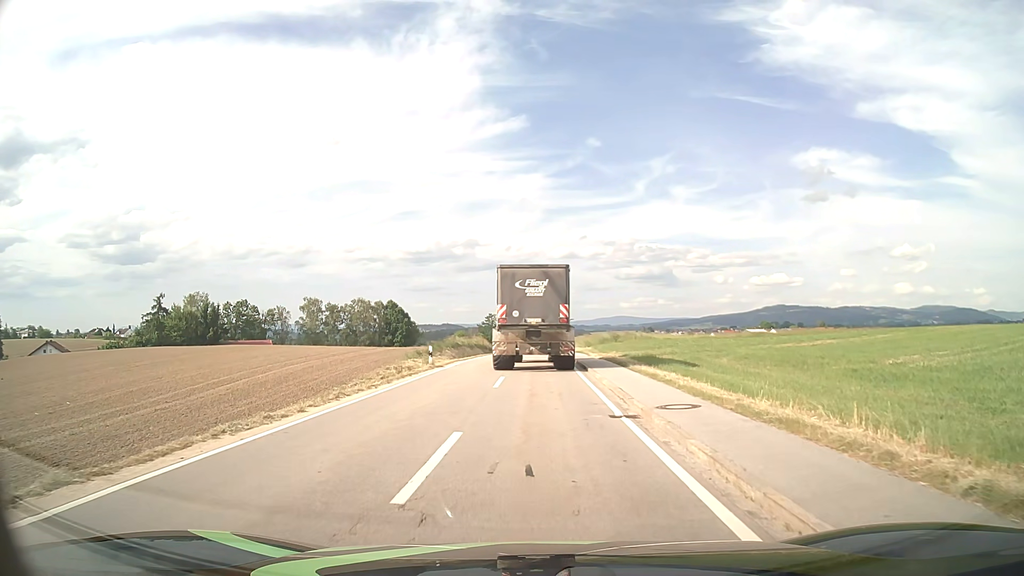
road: tertiary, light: Day
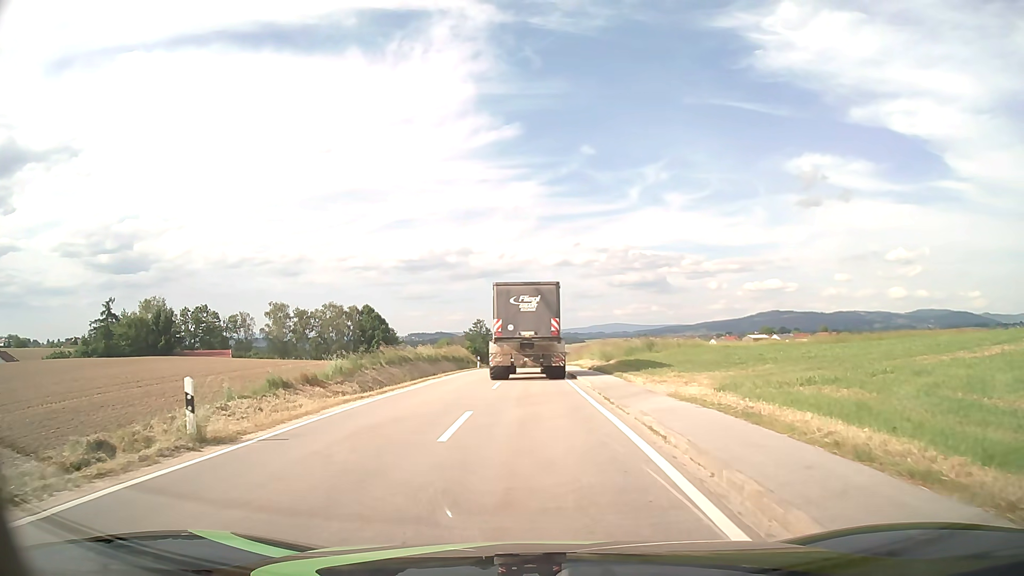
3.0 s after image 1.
(0.0, +20.4) m; 0°
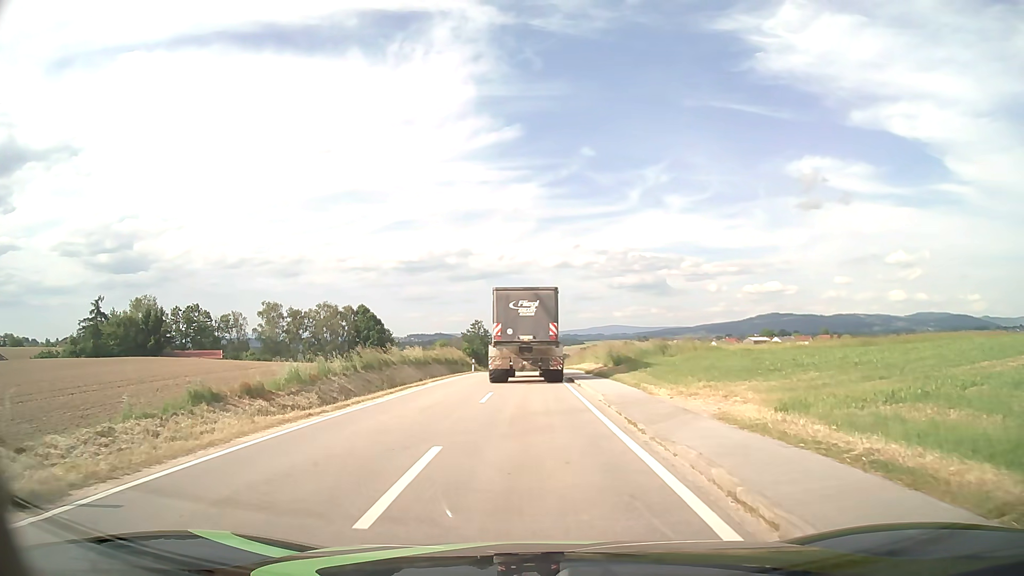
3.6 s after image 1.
(0.0, +4.2) m; 0°
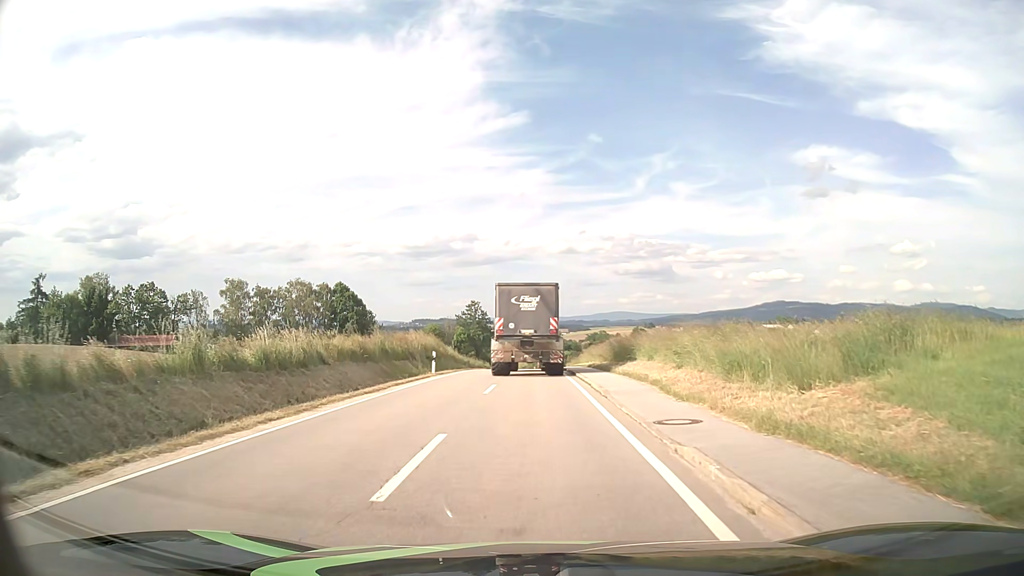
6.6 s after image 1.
(-0.1, +23.1) m; -1°
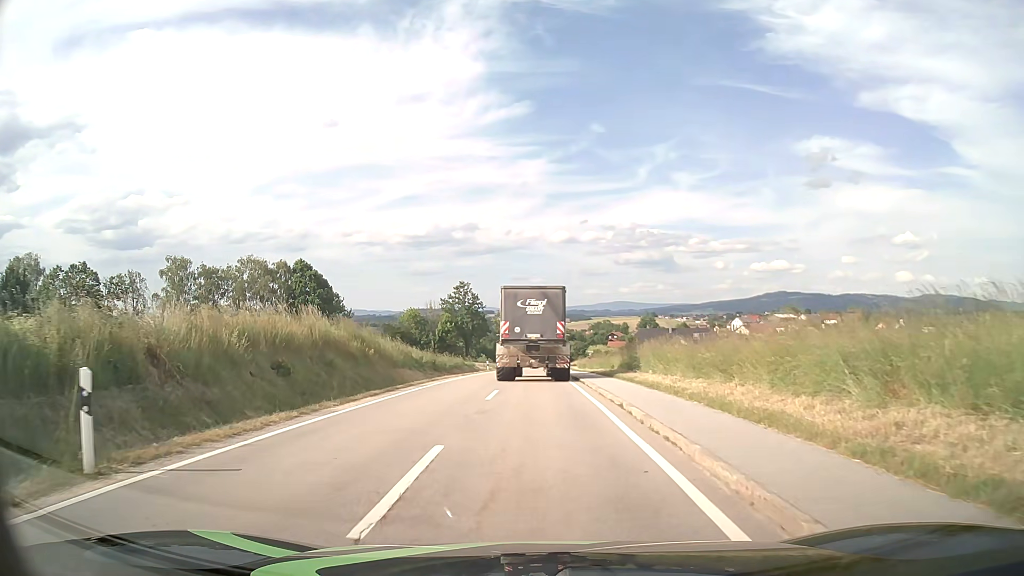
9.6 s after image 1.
(-0.1, +25.0) m; 0°
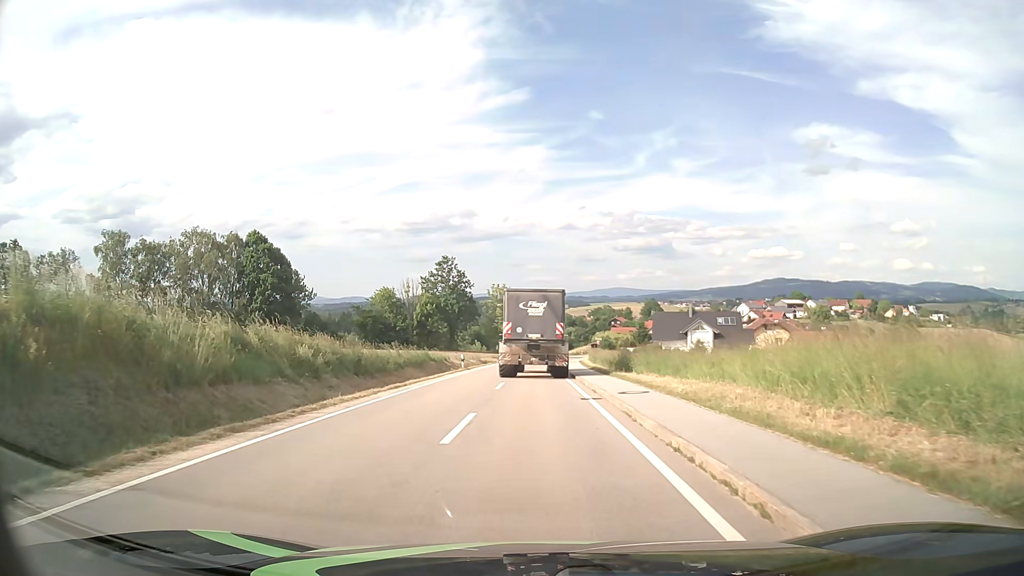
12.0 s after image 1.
(0.0, +19.5) m; 0°
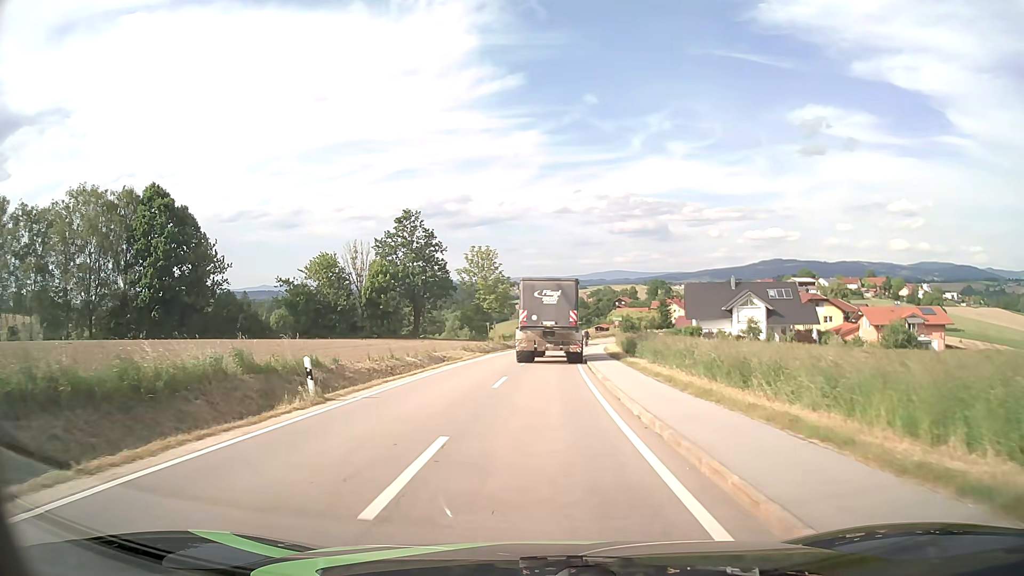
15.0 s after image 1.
(+0.1, +27.8) m; 0°
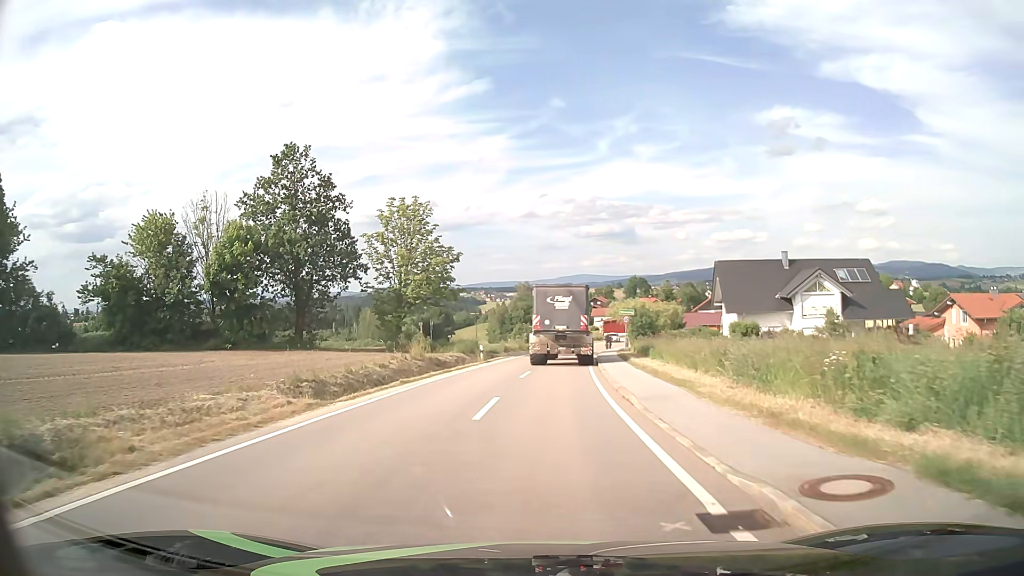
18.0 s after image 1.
(+0.3, +29.6) m; +3°
(0, +10) (+1, +20) (+1, +30) (+2, +40) (+3, +50) (+4, +60) (+6, +70) (+8, +79) (+10, +89) (+13, +99) m
